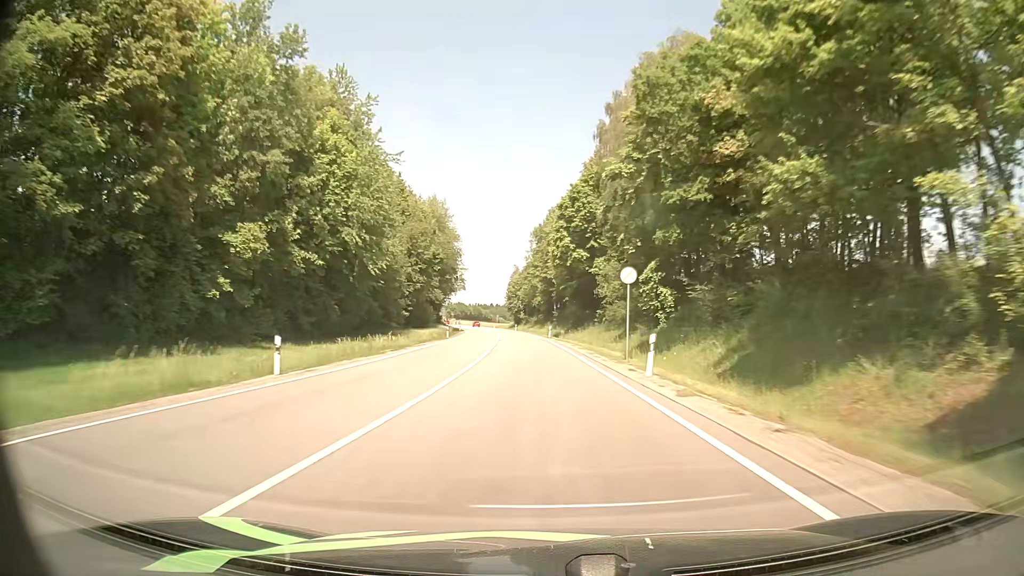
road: primary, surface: asphalt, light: Day
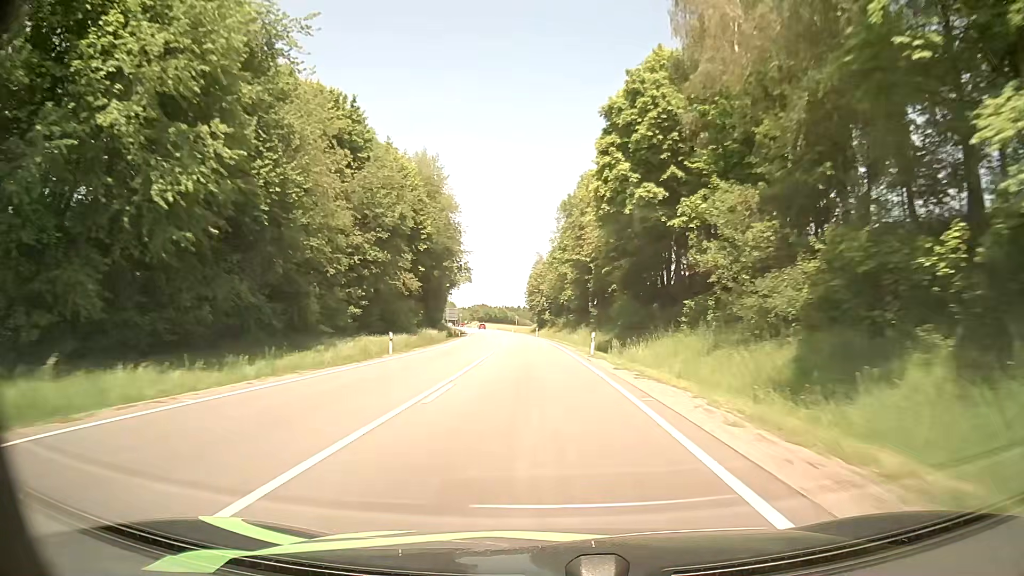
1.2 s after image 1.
(-0.4, +32.8) m; -2°
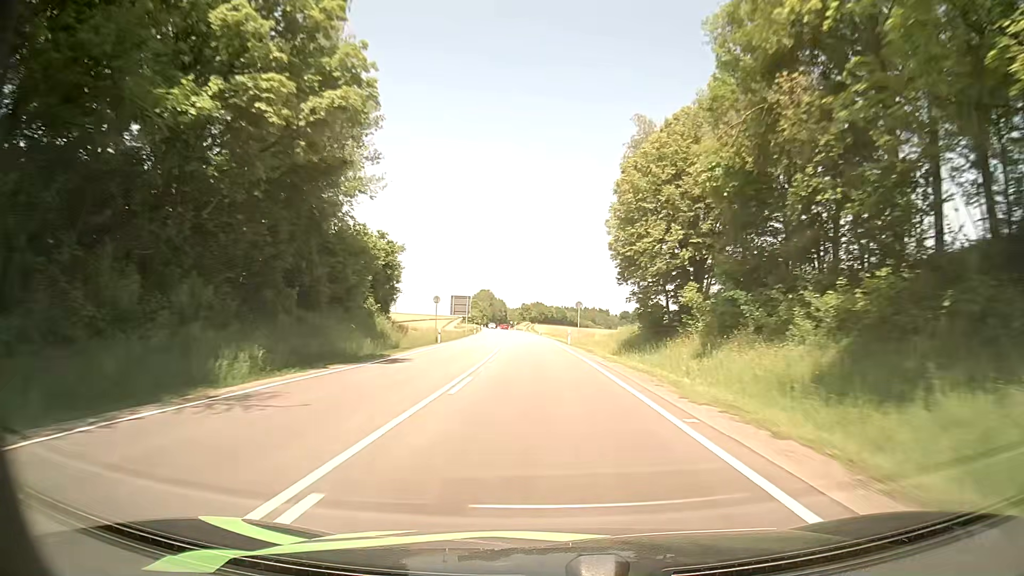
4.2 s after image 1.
(-4.2, +82.7) m; -5°
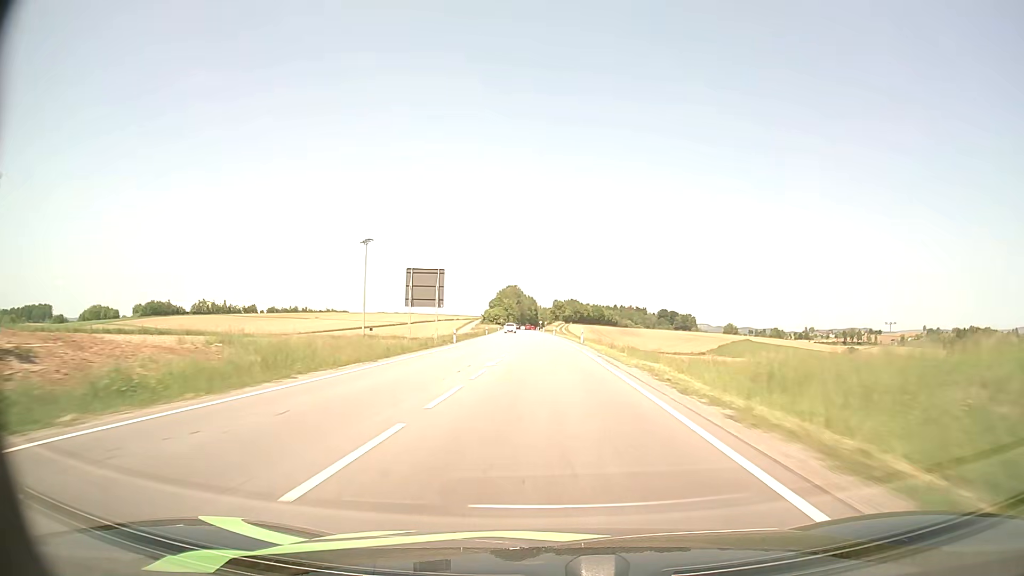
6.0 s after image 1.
(-1.8, +50.4) m; -4°
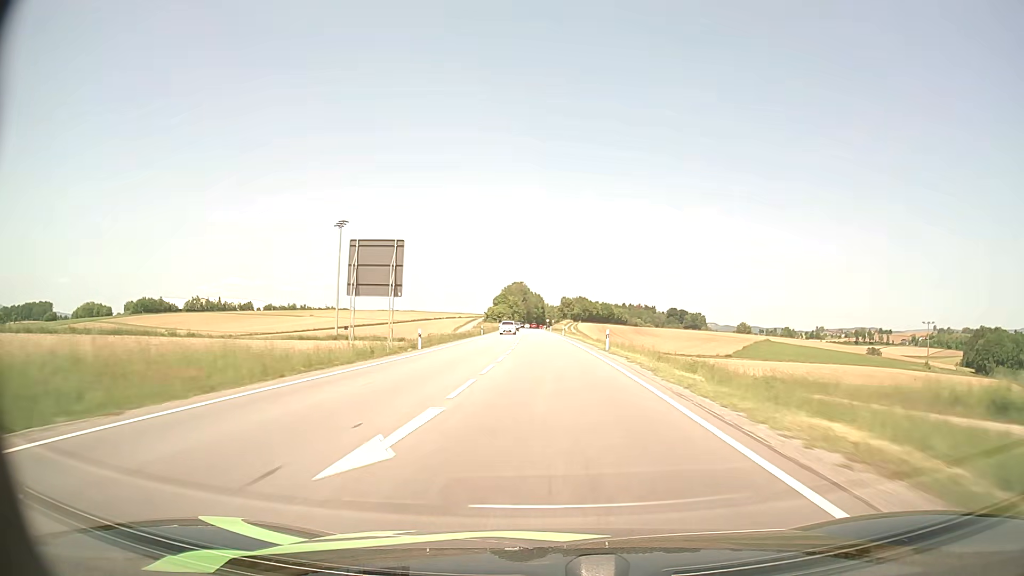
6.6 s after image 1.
(-0.1, +17.0) m; -1°
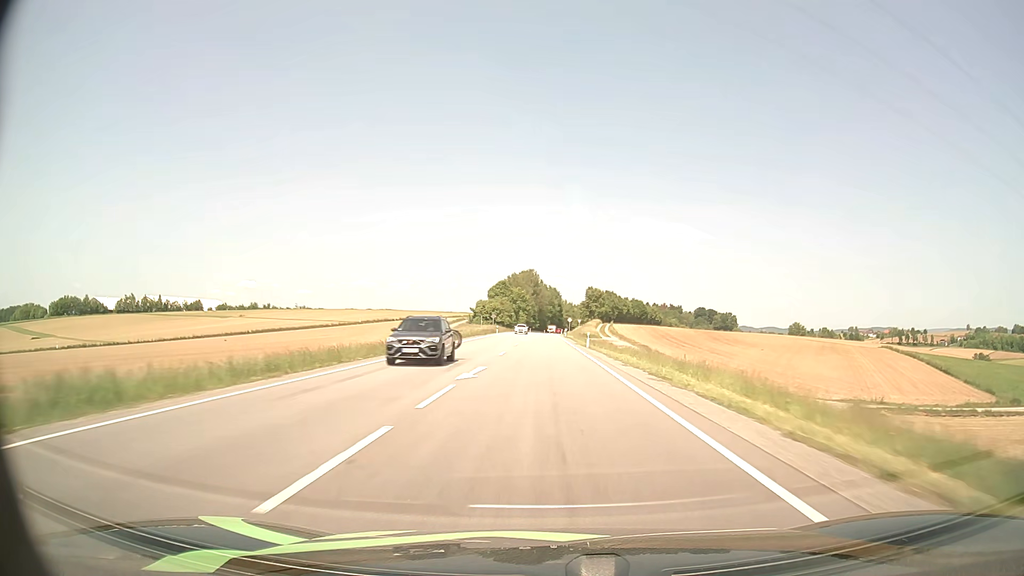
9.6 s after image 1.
(-1.3, +85.6) m; -1°
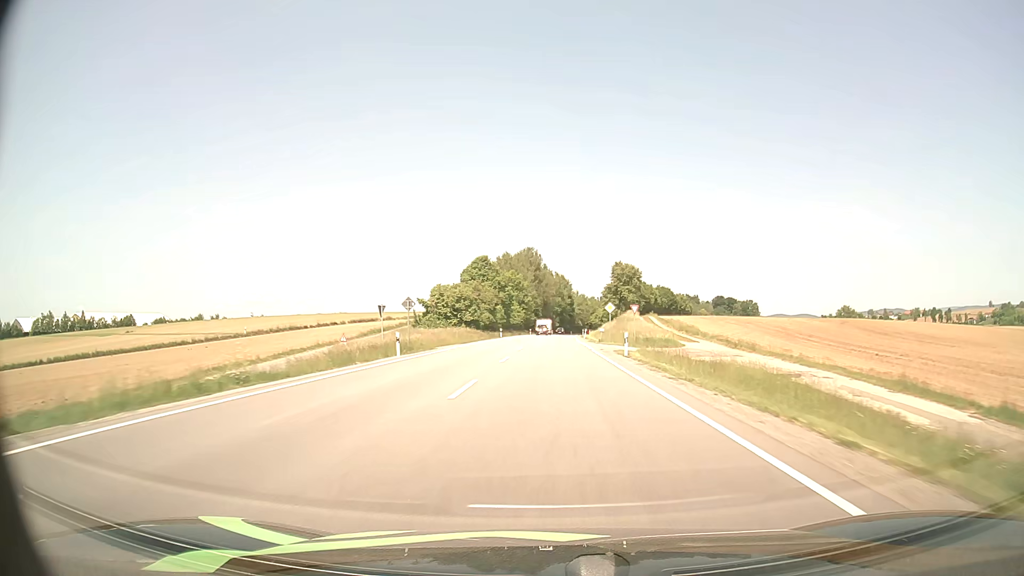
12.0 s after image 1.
(-0.5, +69.1) m; -1°
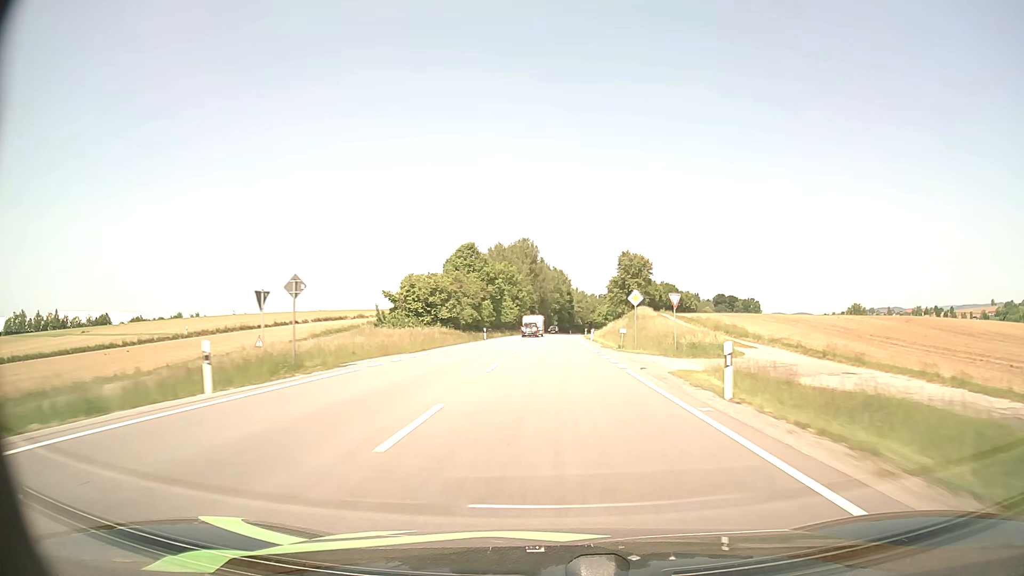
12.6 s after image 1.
(0.0, +17.2) m; 0°
(0, +10) (0, +20) (0, +30) (0, +40) (0, +50) (+1, +60) (+1, +70) (+1, +80) (+2, +90) (+2, +100) m
